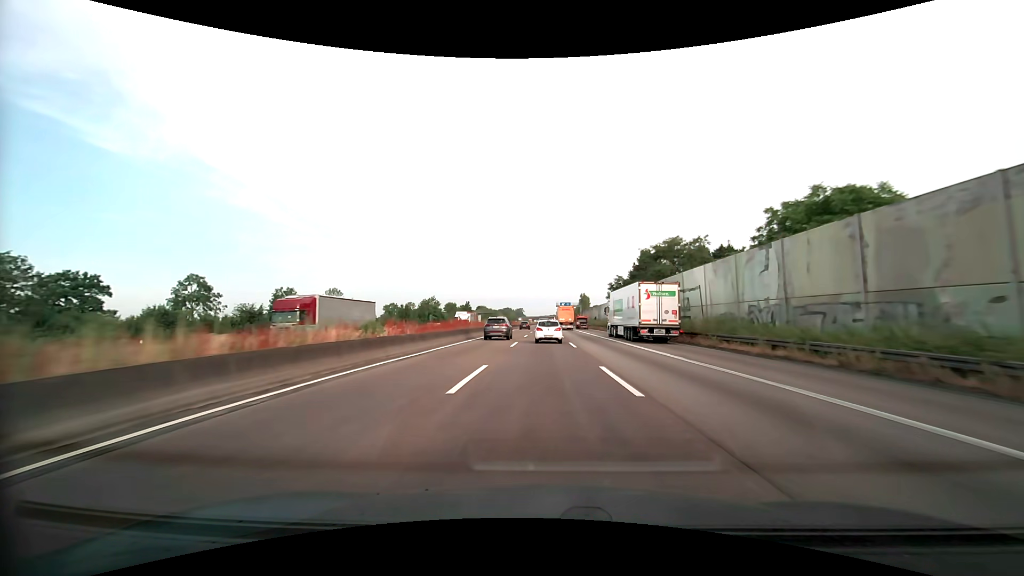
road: motorway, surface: asphalt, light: Day
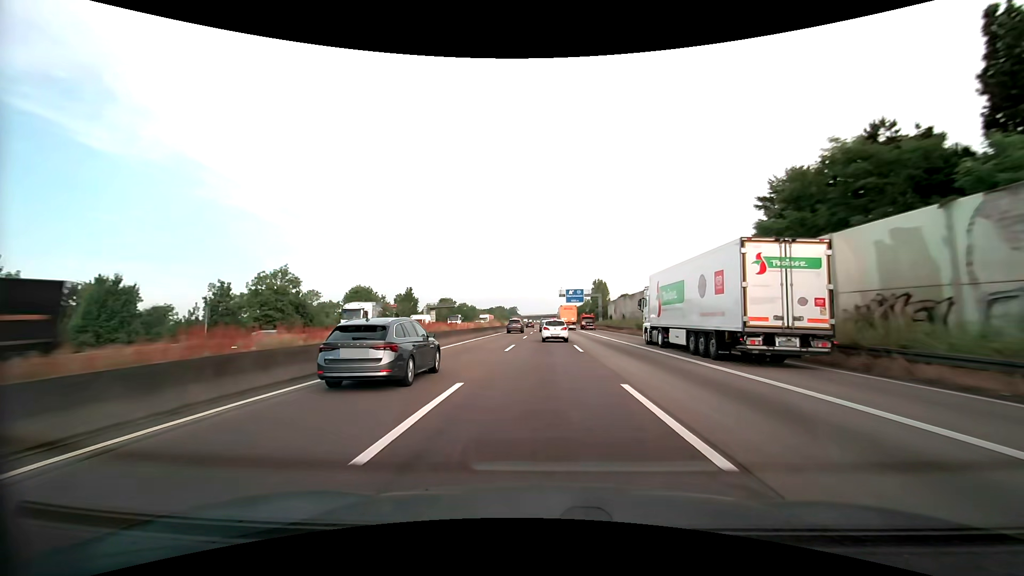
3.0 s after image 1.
(+0.2, +76.5) m; 0°
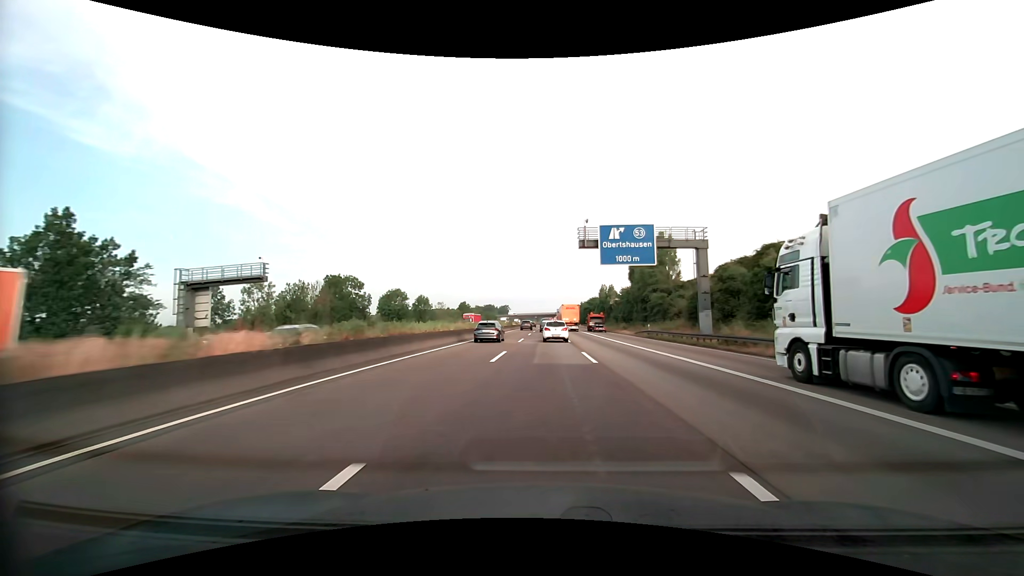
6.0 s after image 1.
(+0.6, +78.1) m; +1°
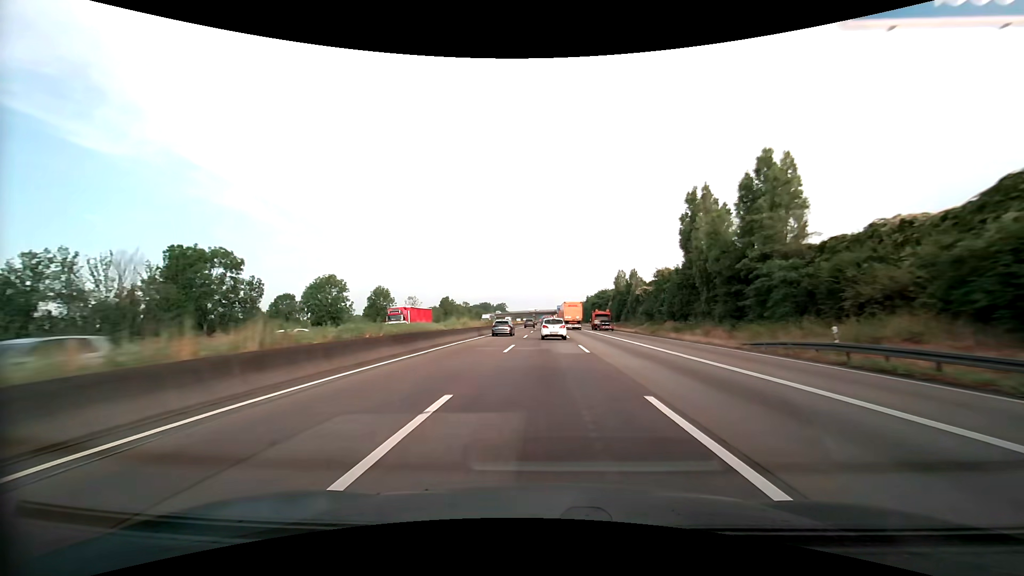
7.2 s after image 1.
(+0.1, +31.8) m; 0°
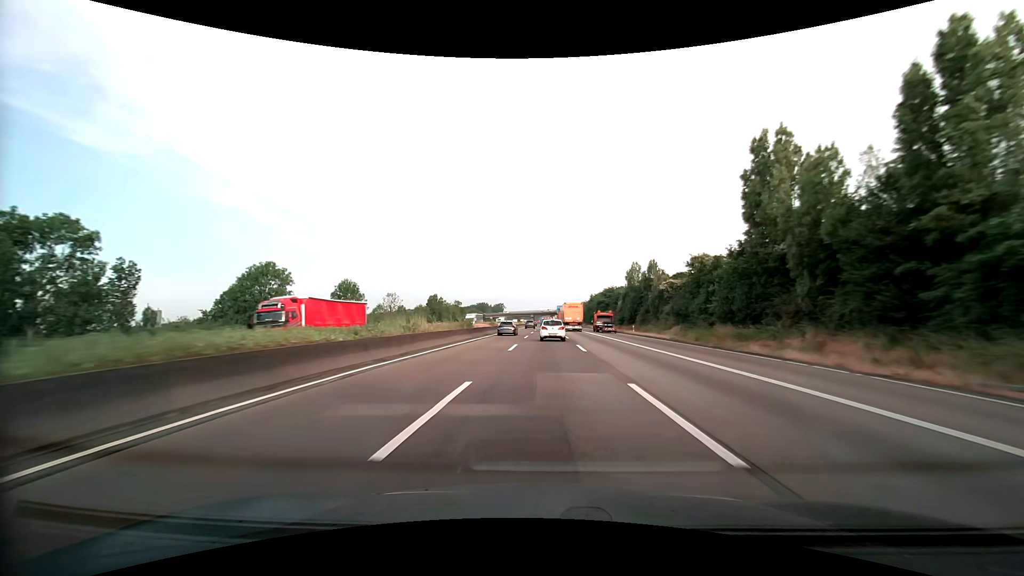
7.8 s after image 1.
(0.0, +16.0) m; 0°
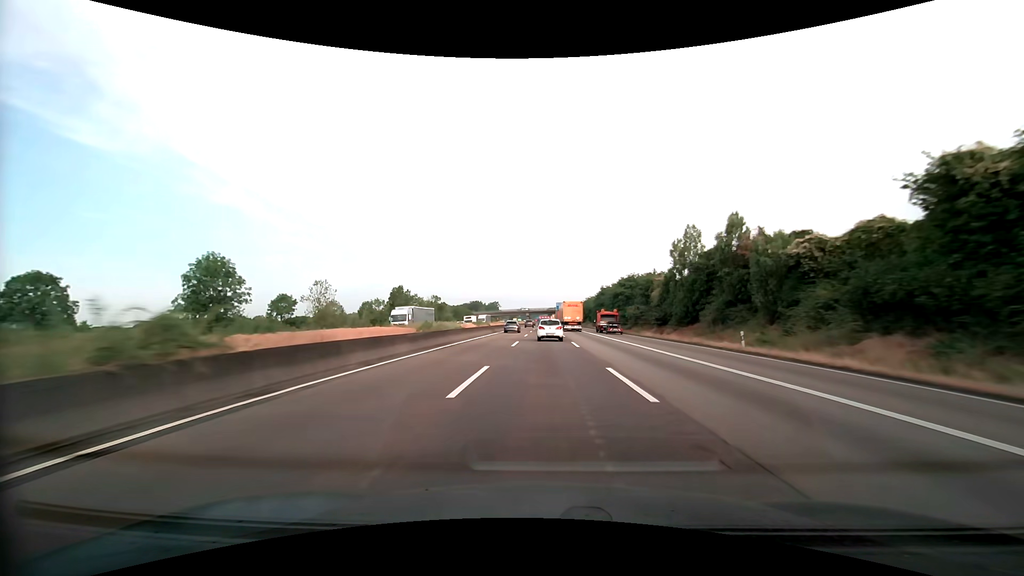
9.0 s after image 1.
(+0.1, +32.3) m; 0°
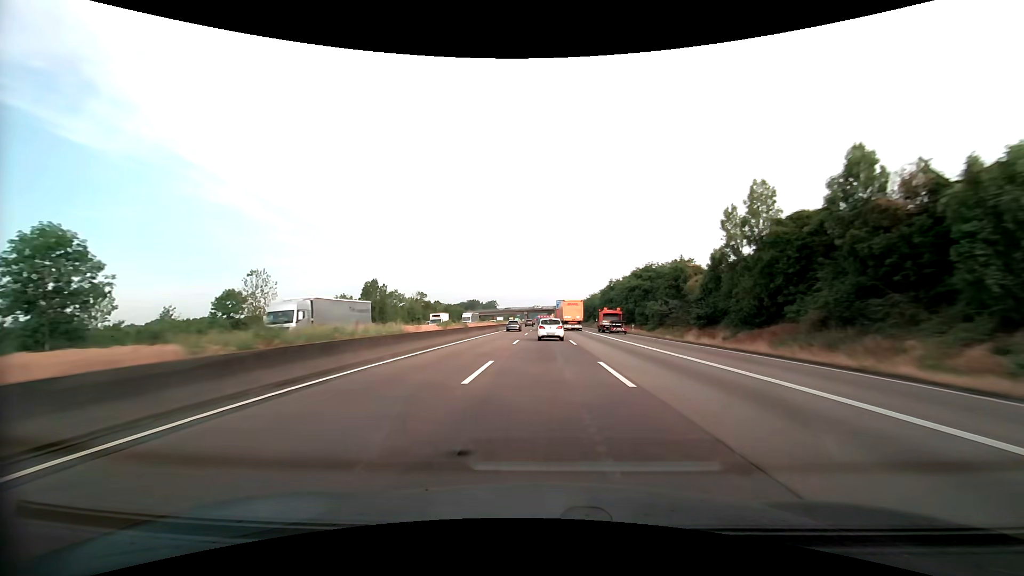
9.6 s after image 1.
(0.0, +16.2) m; 0°
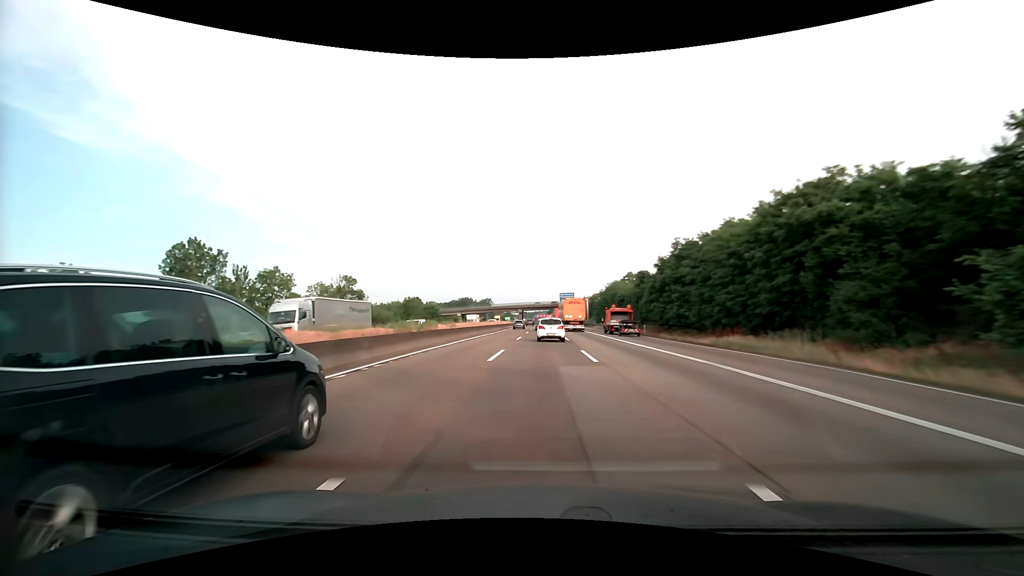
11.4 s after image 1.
(+0.2, +48.0) m; 0°
(0, +10) (0, +20) (0, +30) (0, +40) (0, +50) (0, +60) (0, +70) (0, +80) (0, +90) (0, +100) m
